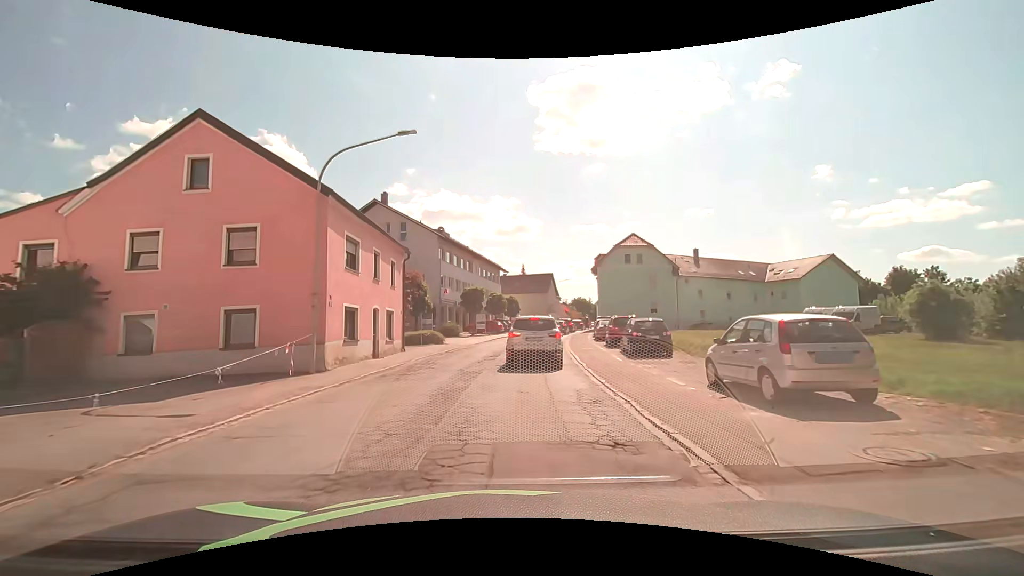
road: secondary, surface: asphalt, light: Day
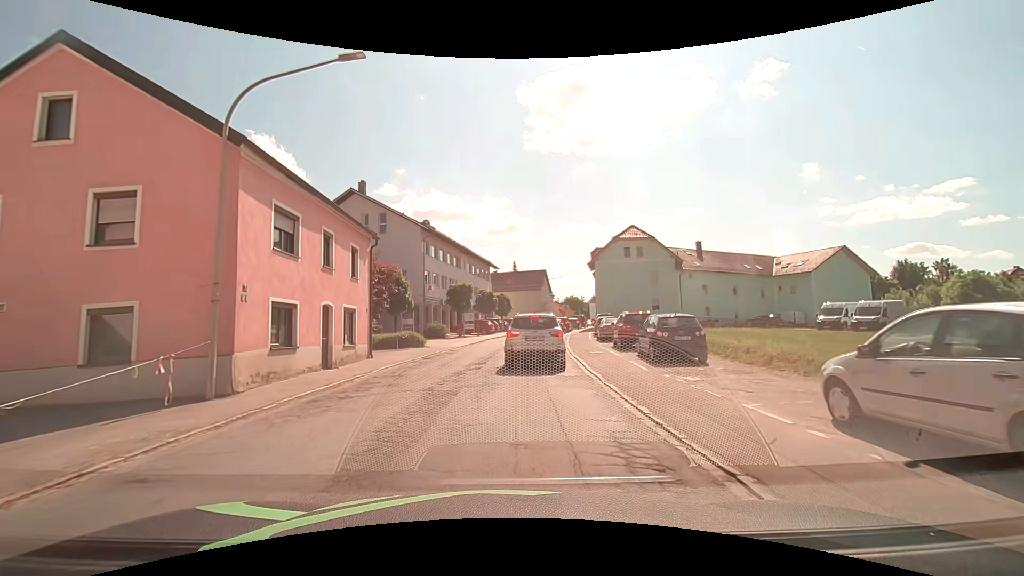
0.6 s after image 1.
(+0.1, +4.5) m; 0°
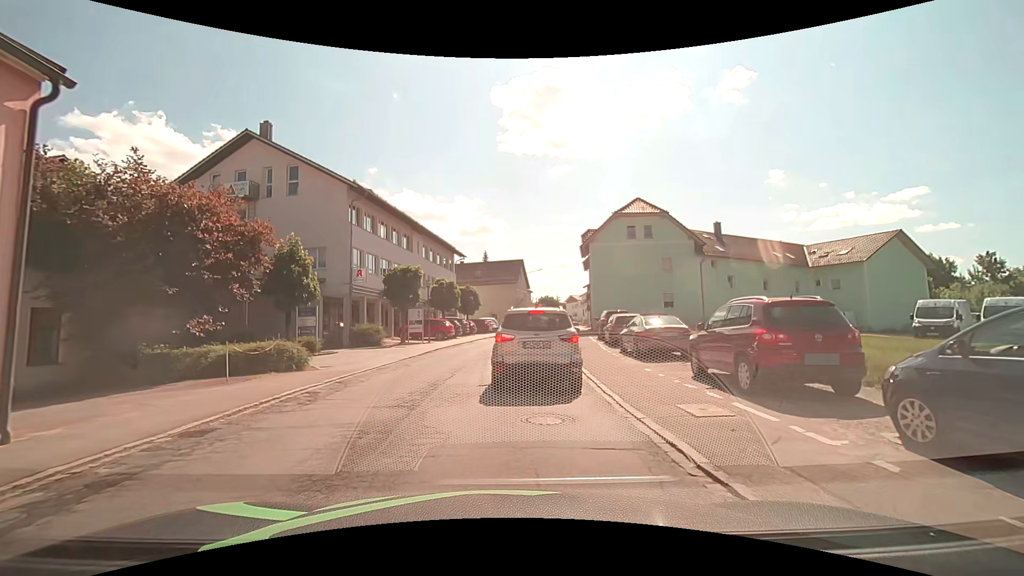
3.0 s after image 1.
(+0.5, +13.6) m; +4°
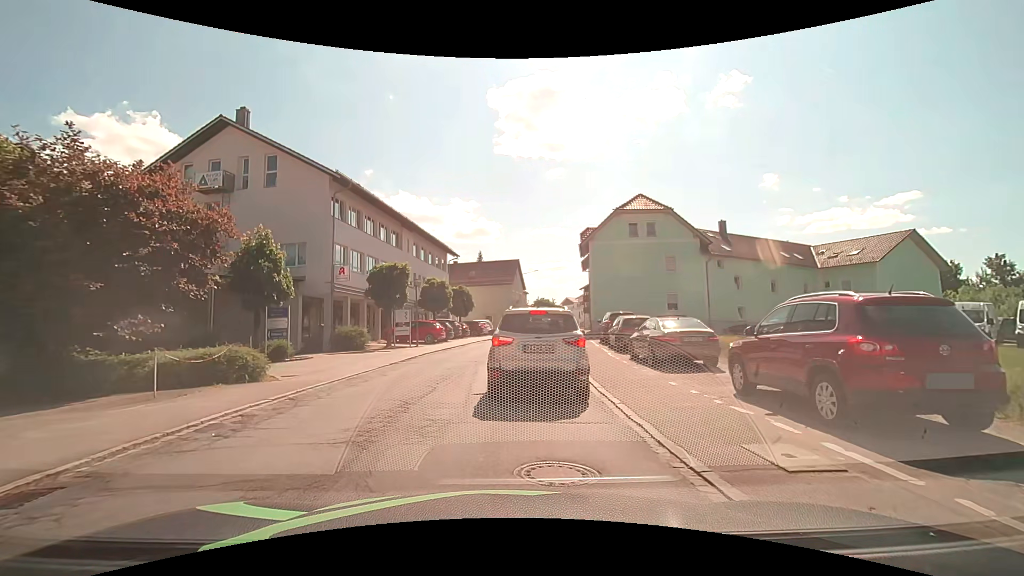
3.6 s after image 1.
(0.0, +2.3) m; +1°
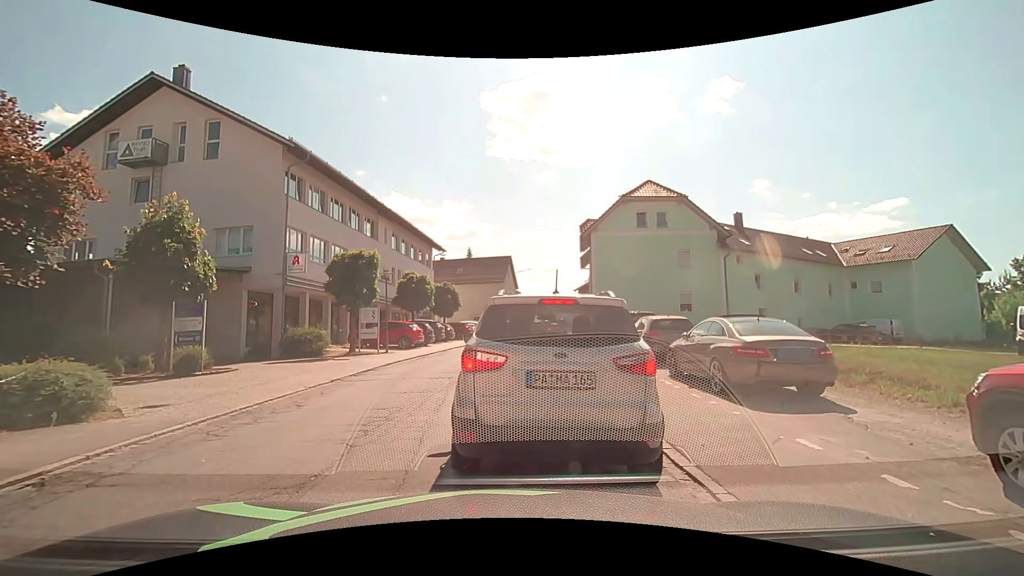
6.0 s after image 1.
(0.0, +4.7) m; -1°
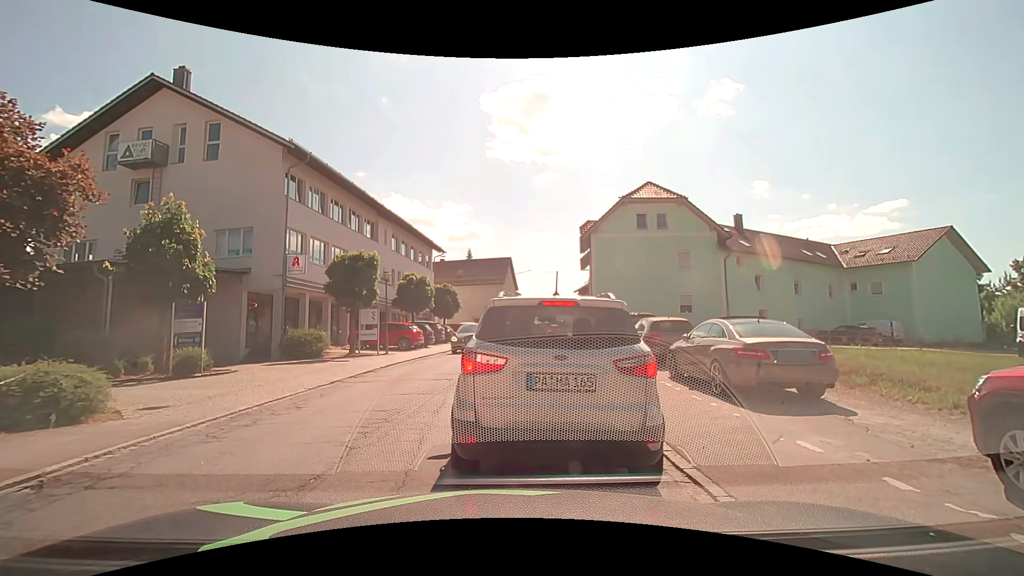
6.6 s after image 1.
(0.0, +0.1) m; 0°
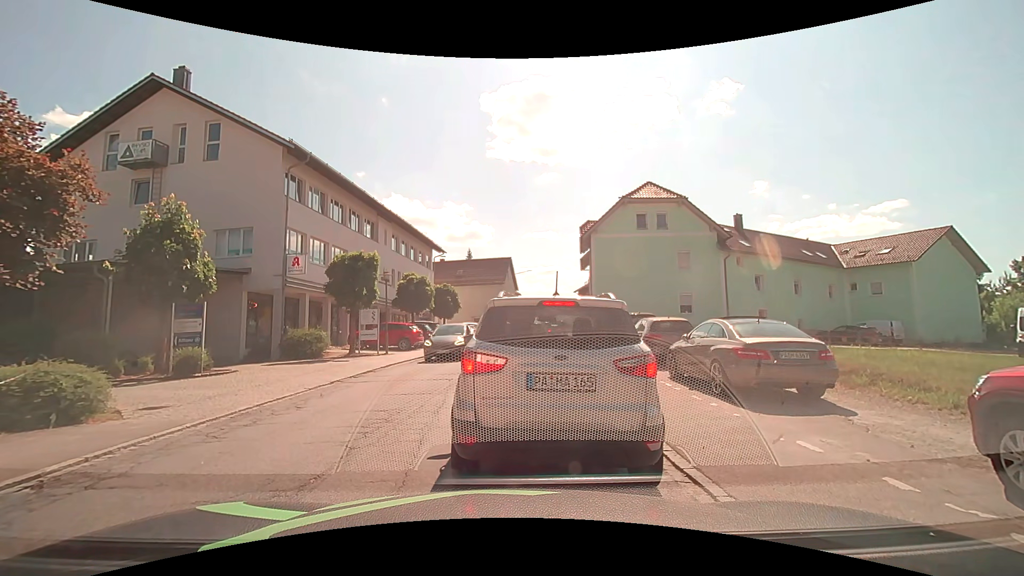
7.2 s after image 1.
(0.0, 0.0) m; 0°
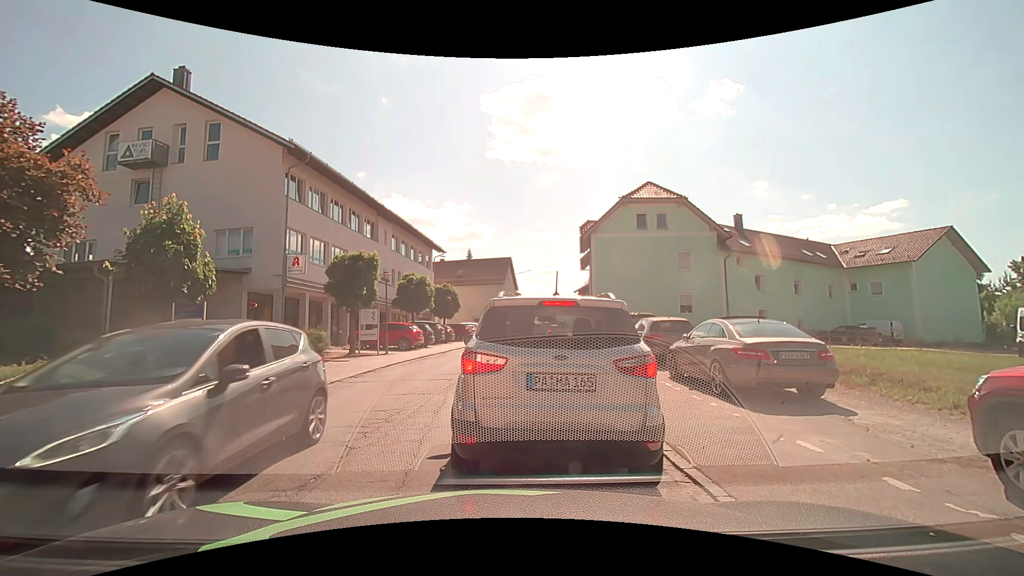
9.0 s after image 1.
(0.0, 0.0) m; 0°
